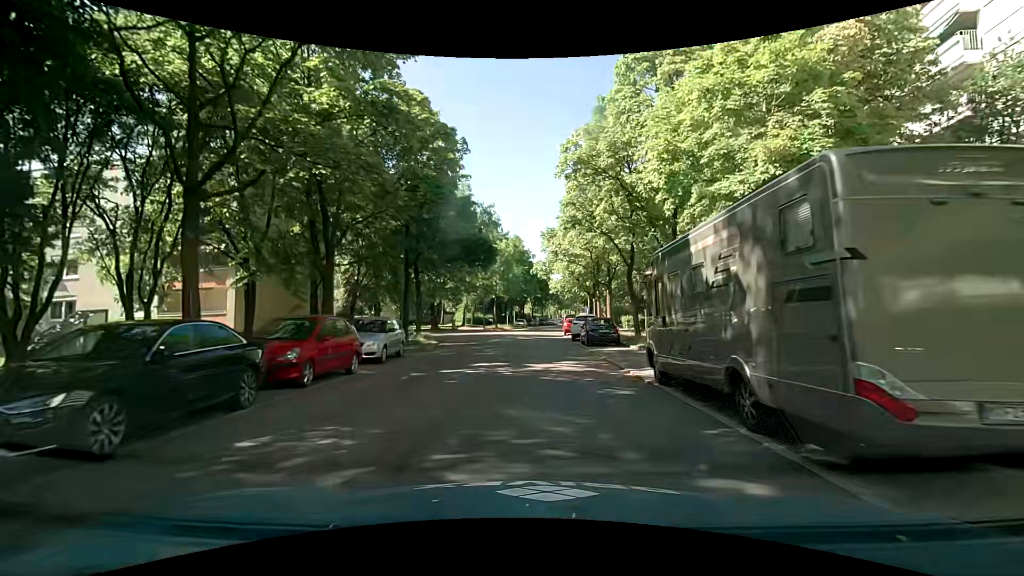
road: residential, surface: asphalt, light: Day
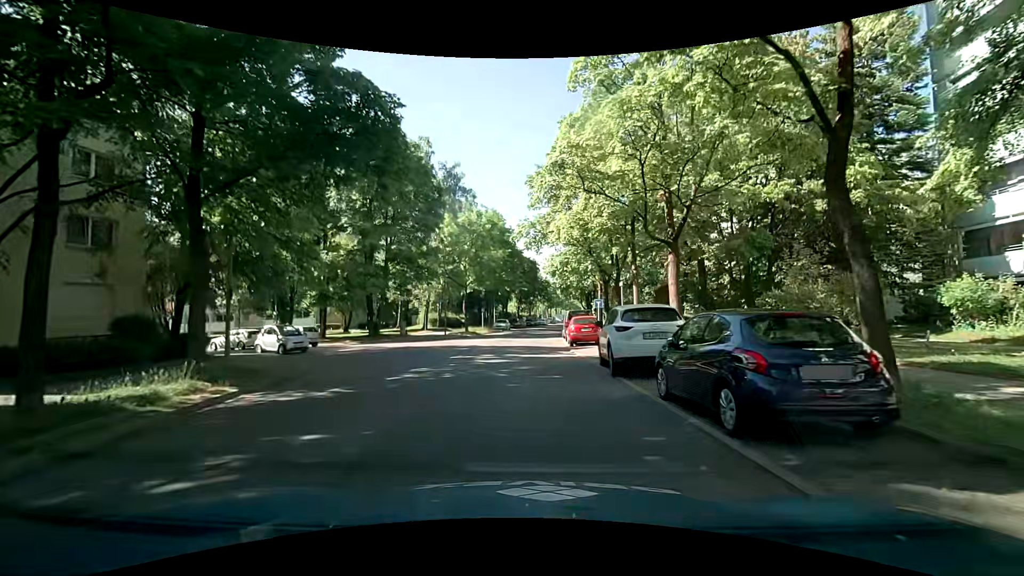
(+0.7, +19.5) m; +2°
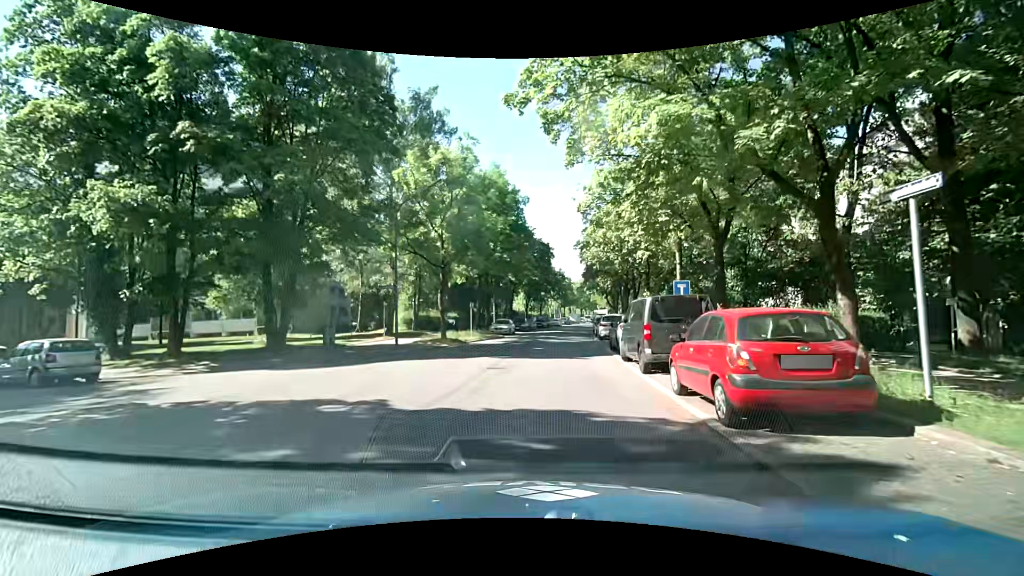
(-0.2, +18.5) m; -2°
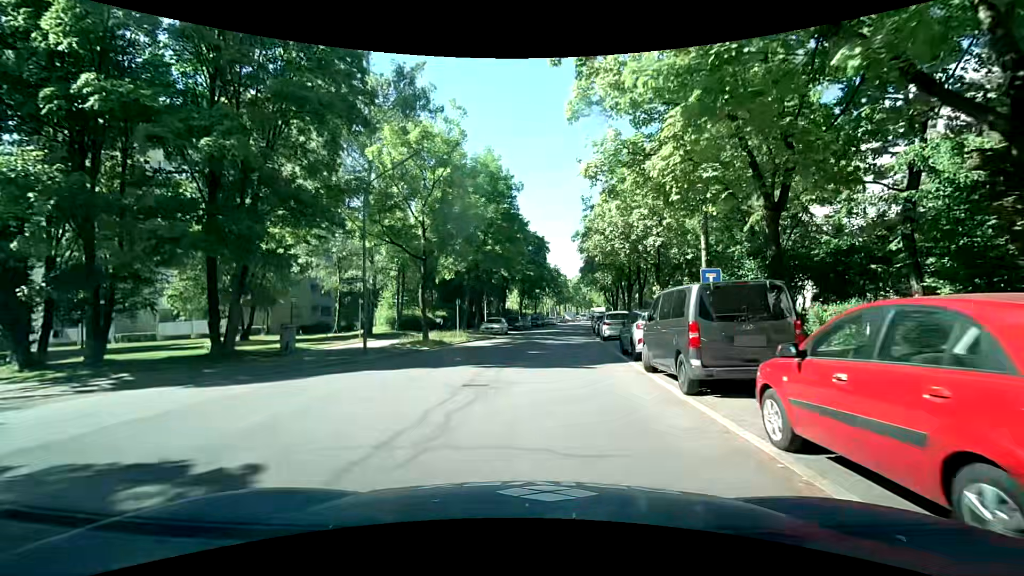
(+0.1, +3.8) m; +2°
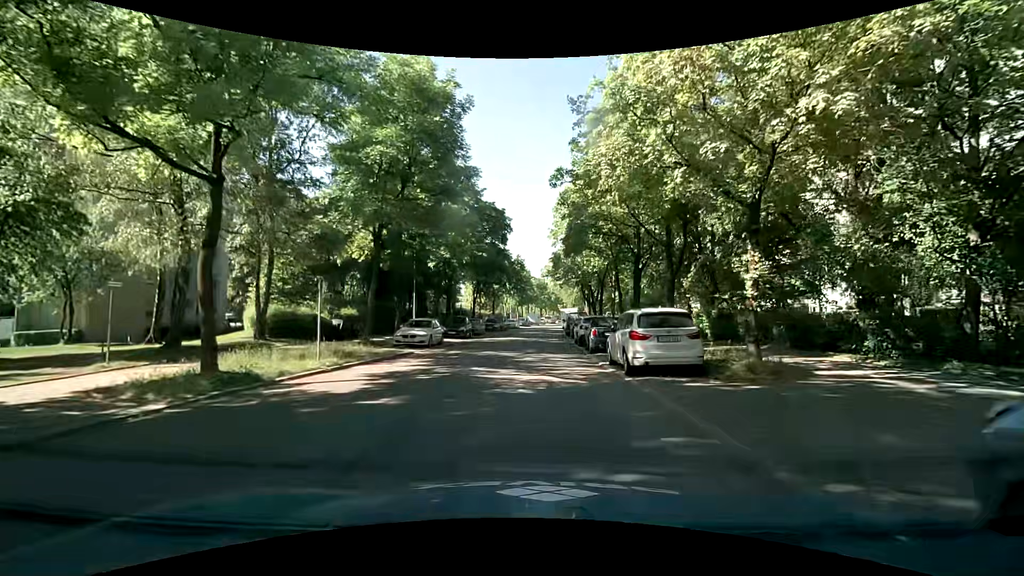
(+0.4, +15.7) m; +3°
